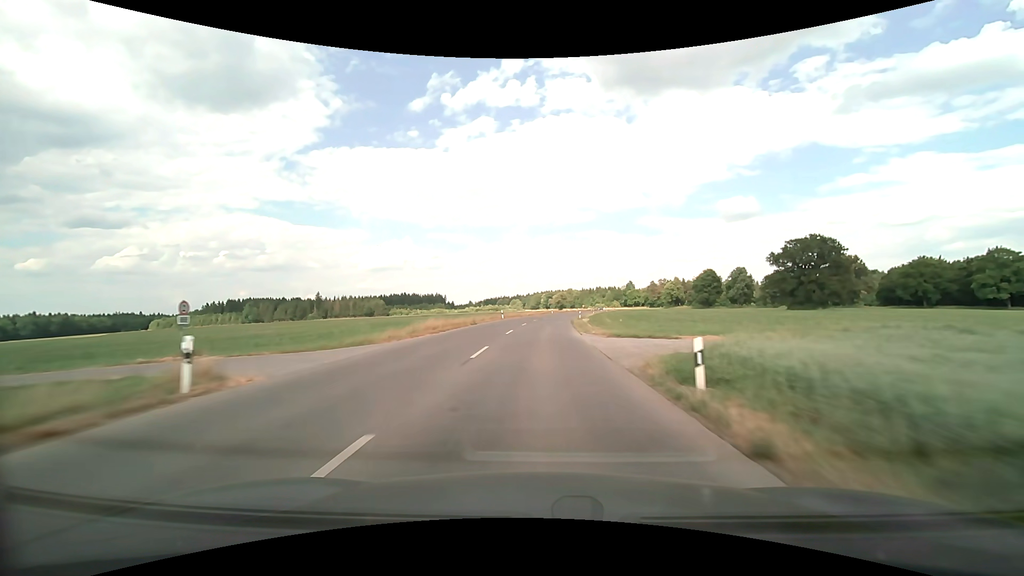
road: tertiary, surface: asphalt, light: Day
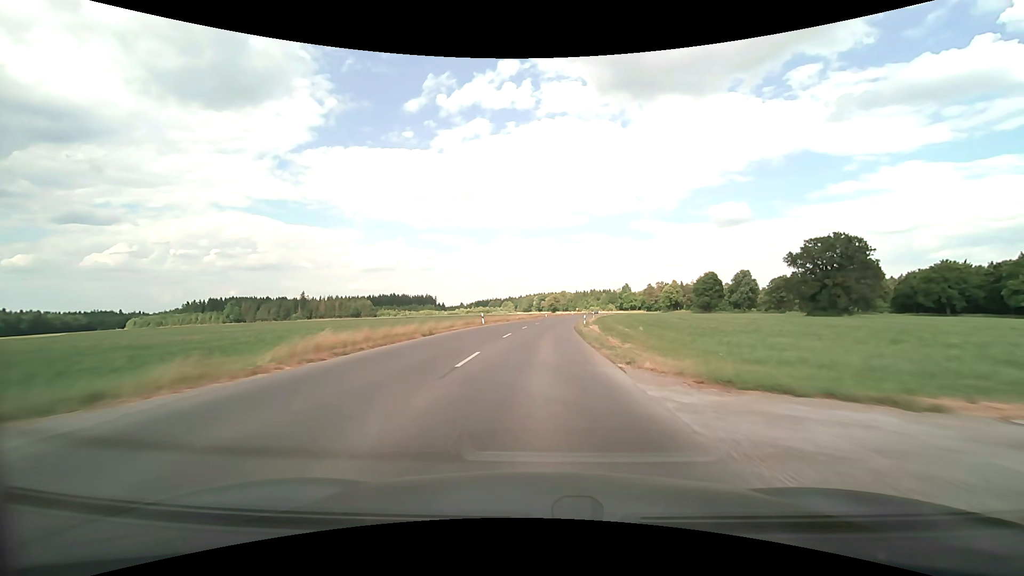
(+0.1, +14.1) m; +1°
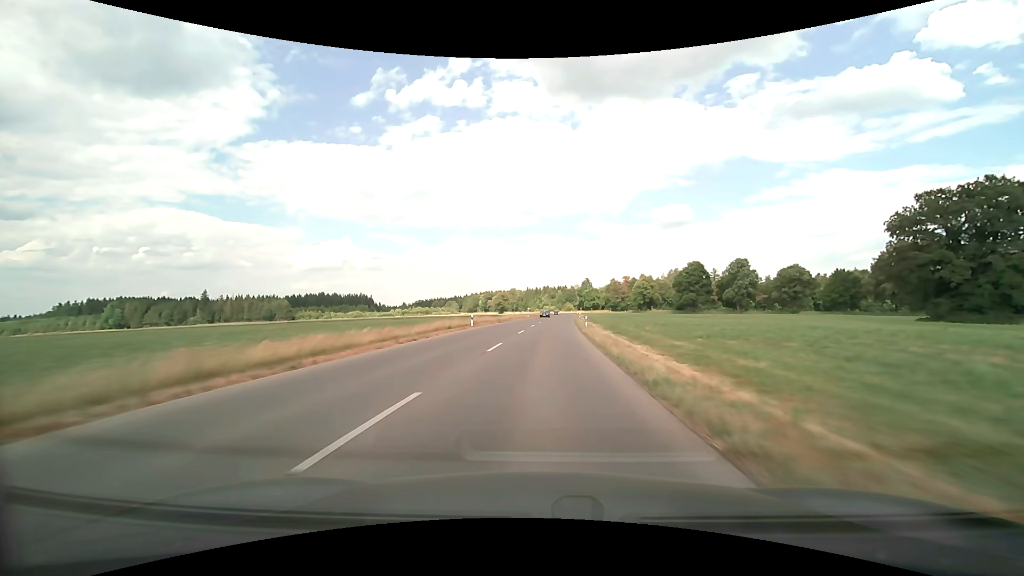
(+2.8, +55.7) m; +6°
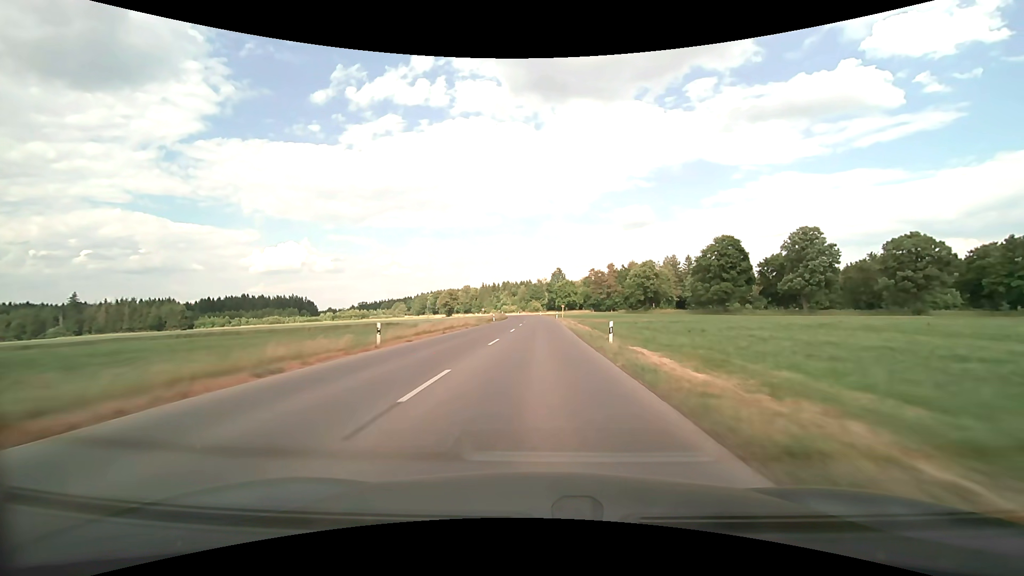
(+3.2, +69.2) m; +4°
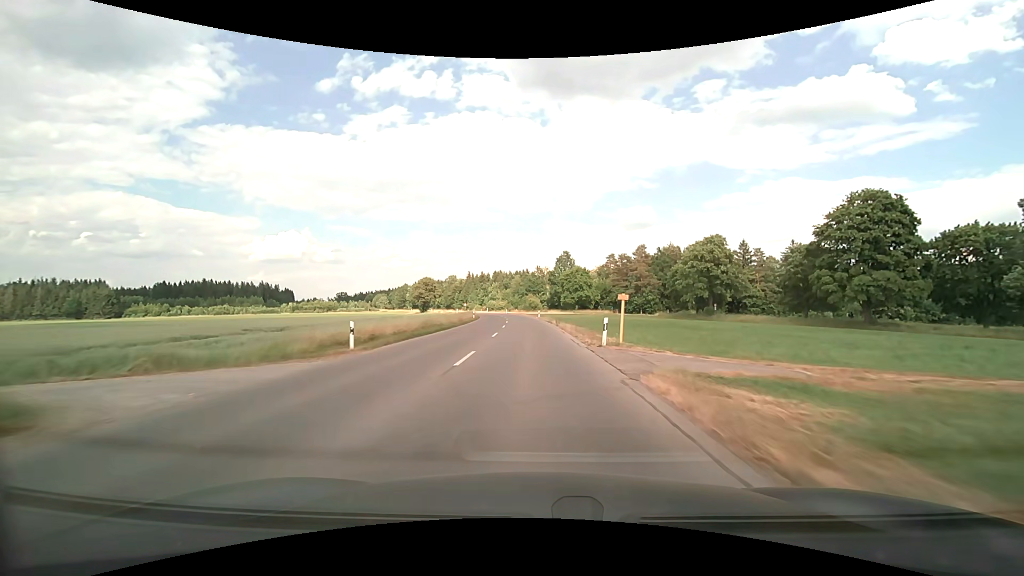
(+0.5, +54.8) m; 0°
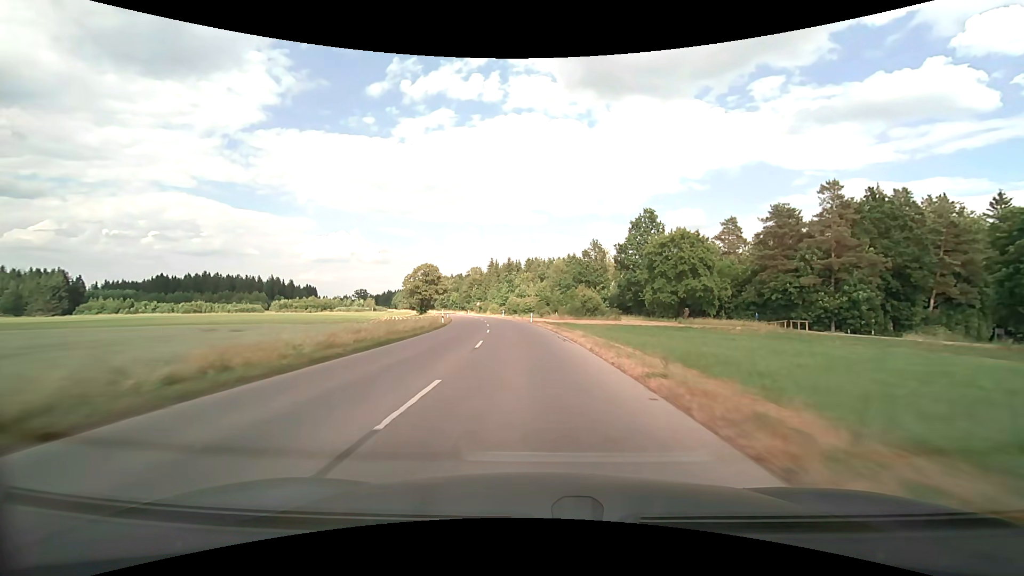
(-2.1, +66.1) m; -5°
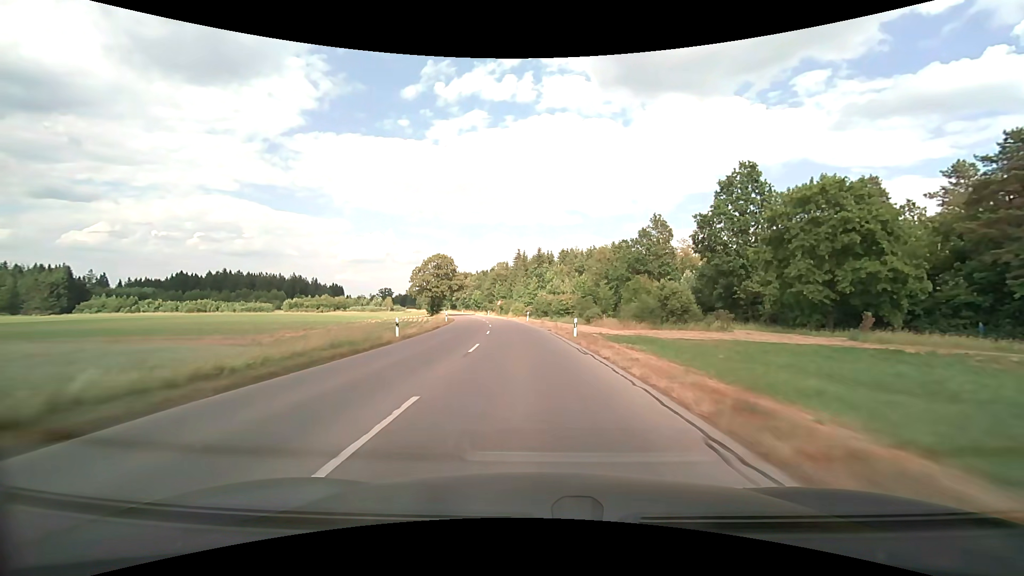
(-0.8, +25.7) m; -4°
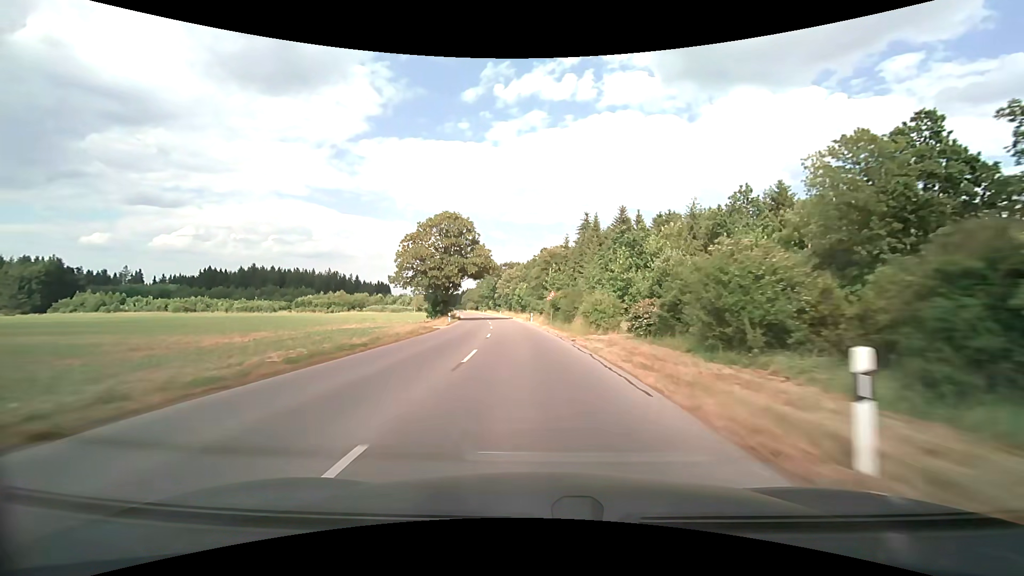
(-3.3, +51.2) m; -7°
(0, +10) (-1, +20) (-1, +30) (-2, +40) (-3, +50) (-4, +60) (-5, +70) (-7, +80) (-8, +90) (-10, +99) m
